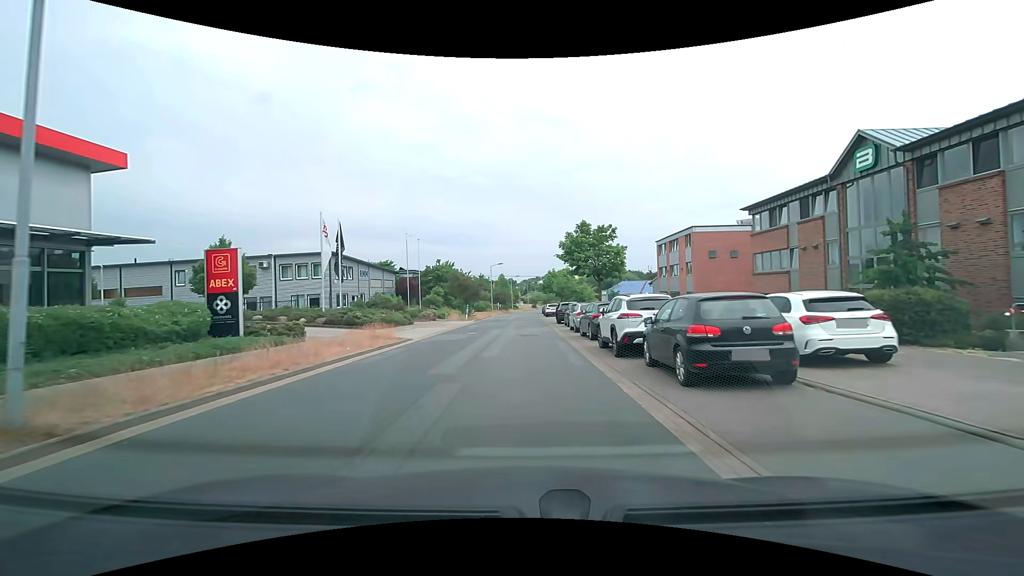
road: residential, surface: asphalt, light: Day
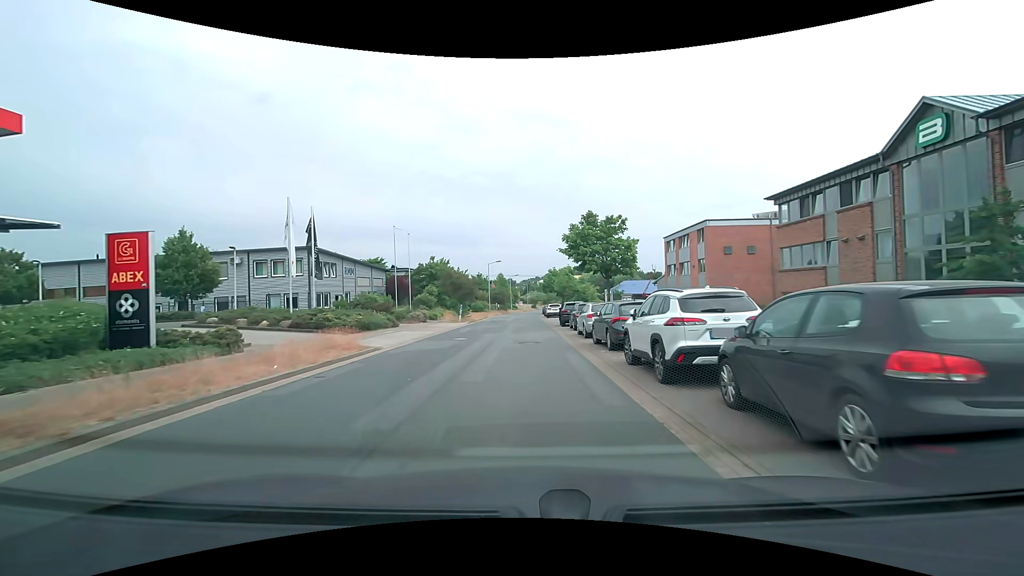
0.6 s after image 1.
(0.0, +4.4) m; 0°
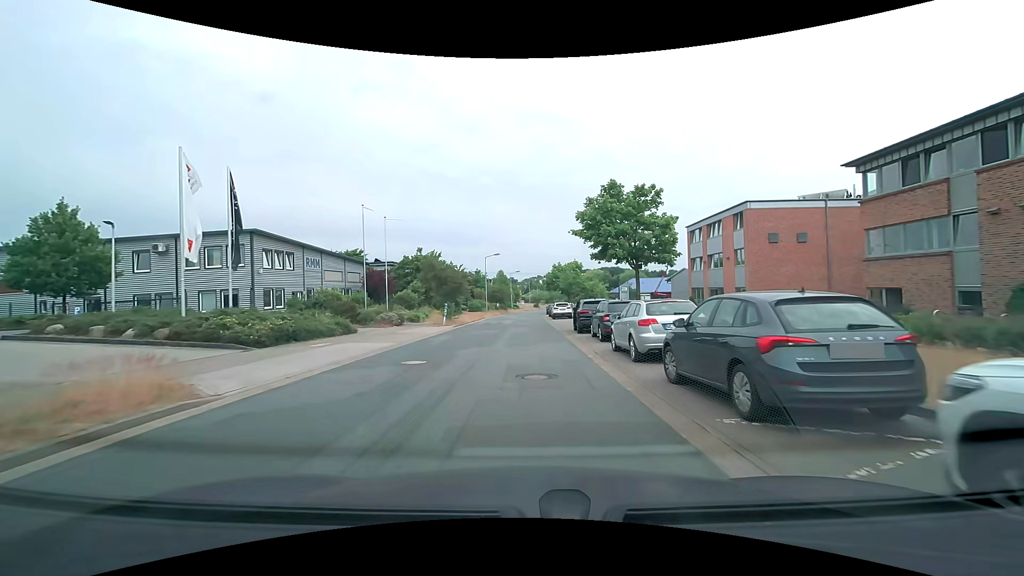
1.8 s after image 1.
(0.0, +9.0) m; 0°
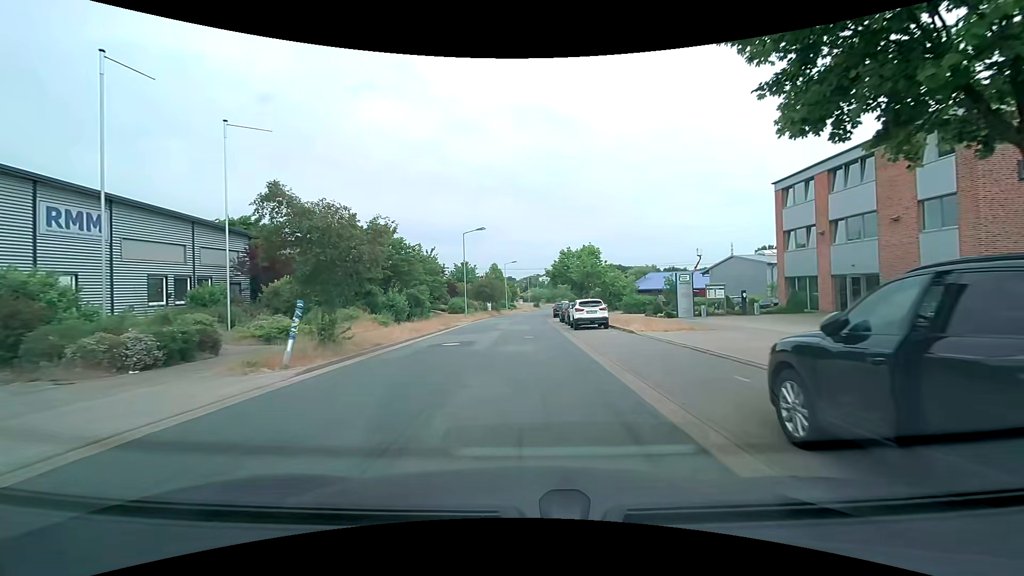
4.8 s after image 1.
(+0.1, +21.5) m; 0°
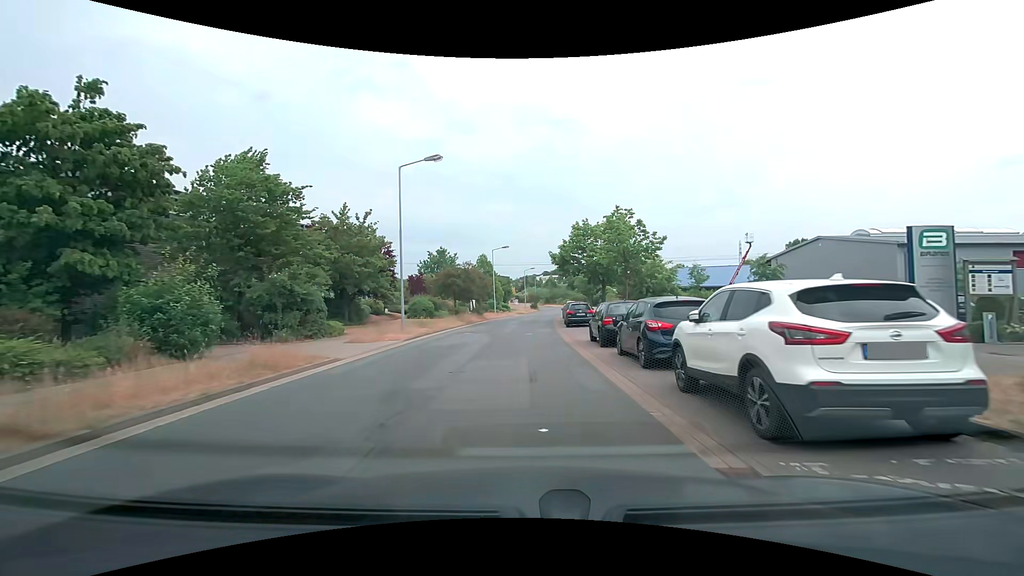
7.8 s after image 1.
(+0.1, +21.2) m; +1°
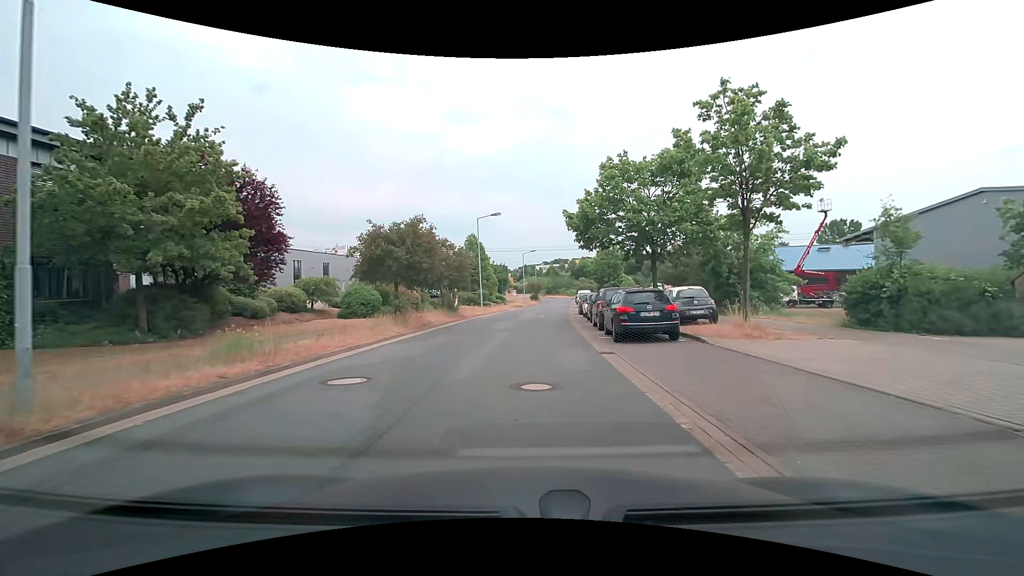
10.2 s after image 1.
(0.0, +16.6) m; 0°
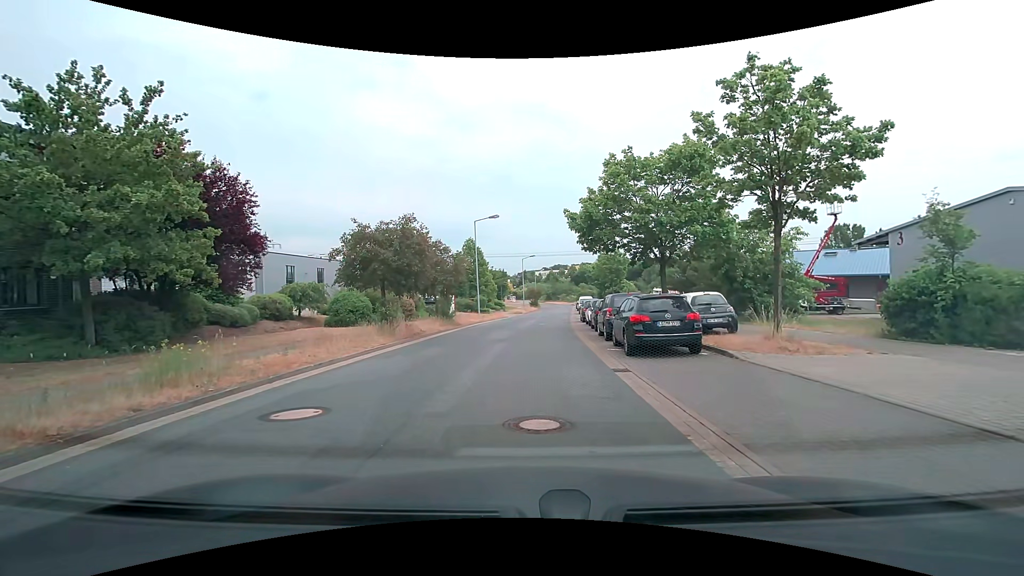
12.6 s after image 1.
(0.0, +1.3) m; +2°
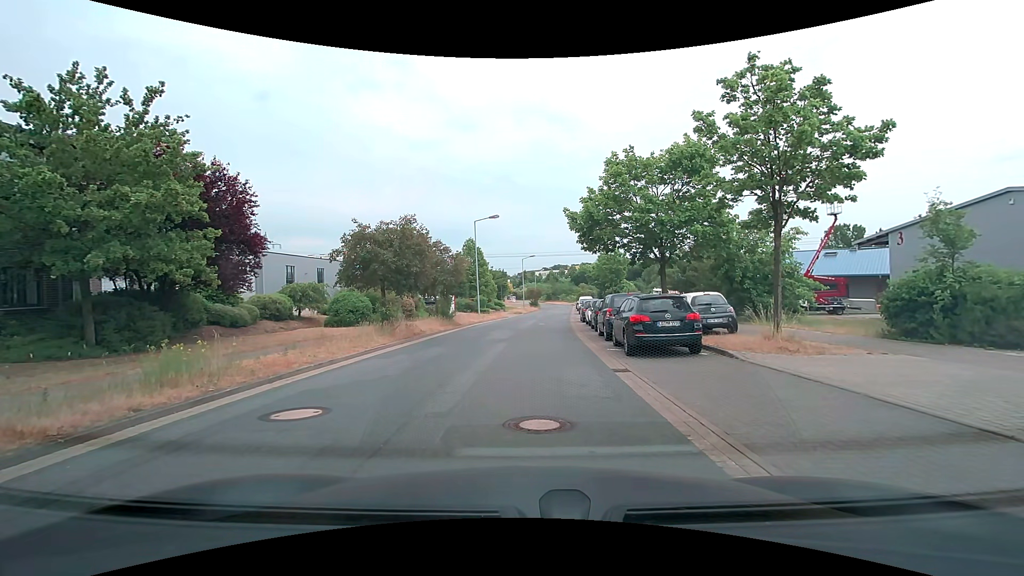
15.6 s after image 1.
(0.0, 0.0) m; 0°
(0, +10) (0, +20) (0, +30) (+1, +40) (+1, +50) (+2, +60) (+2, +70) (+3, +80) (+4, +90) (+5, +100) m
